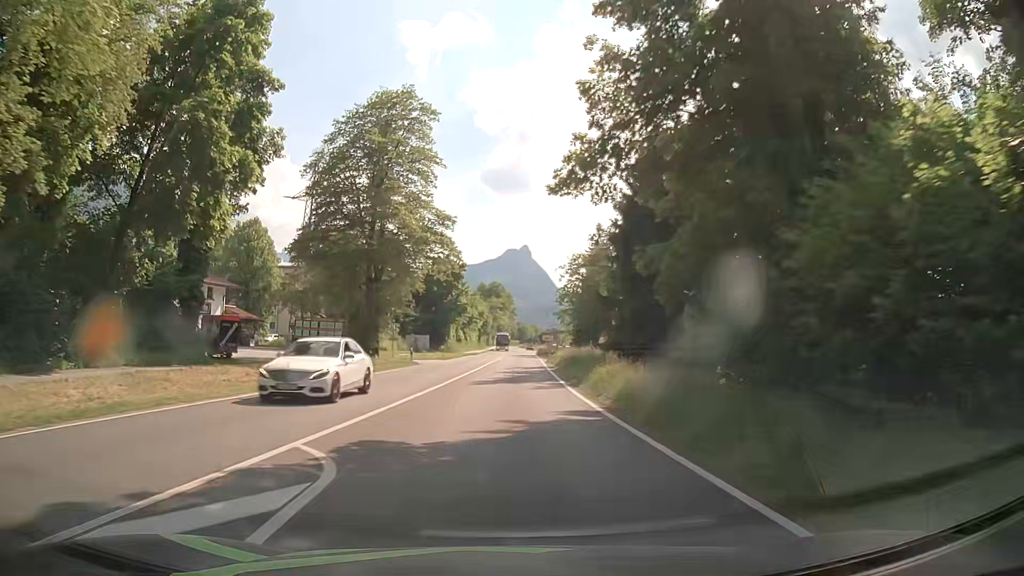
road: primary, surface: asphalt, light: Day
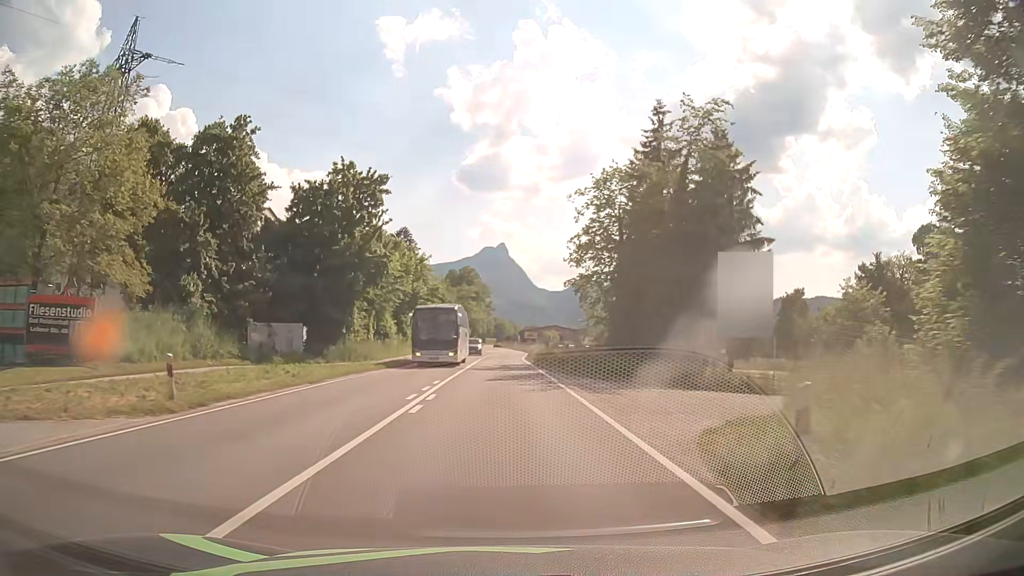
(+0.7, +45.8) m; +2°
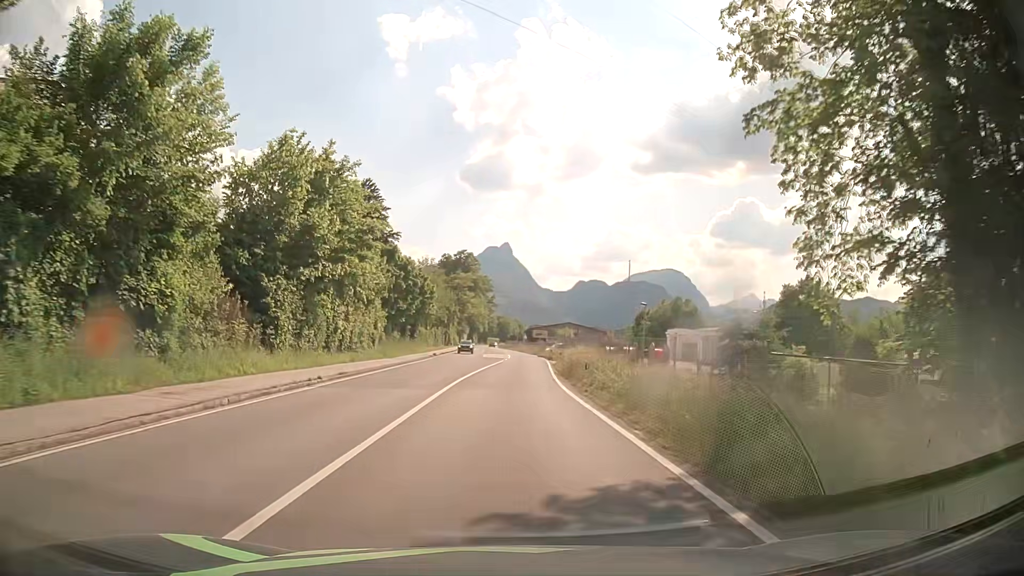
(-0.2, +36.6) m; -1°
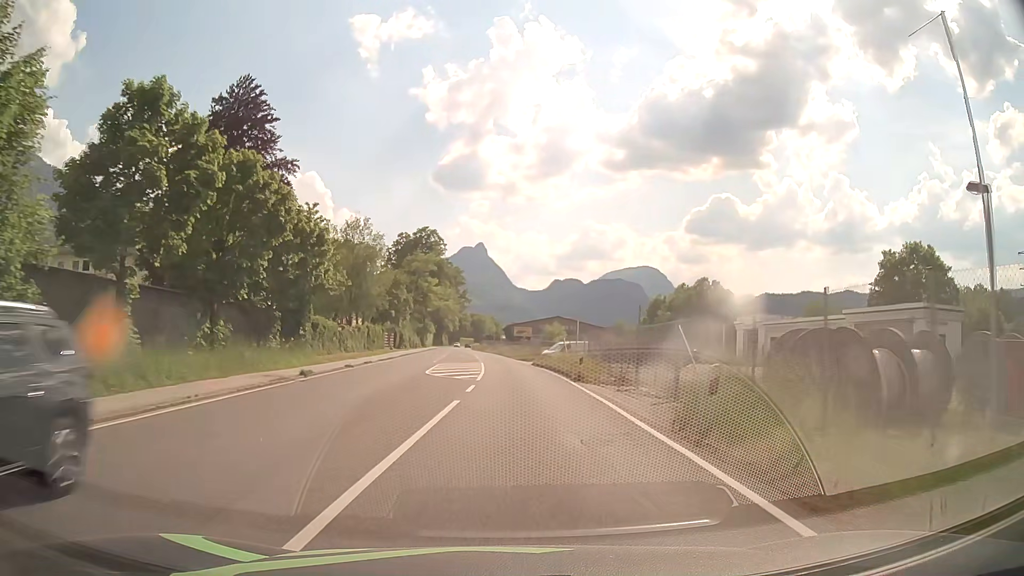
(+0.5, +36.5) m; +2°
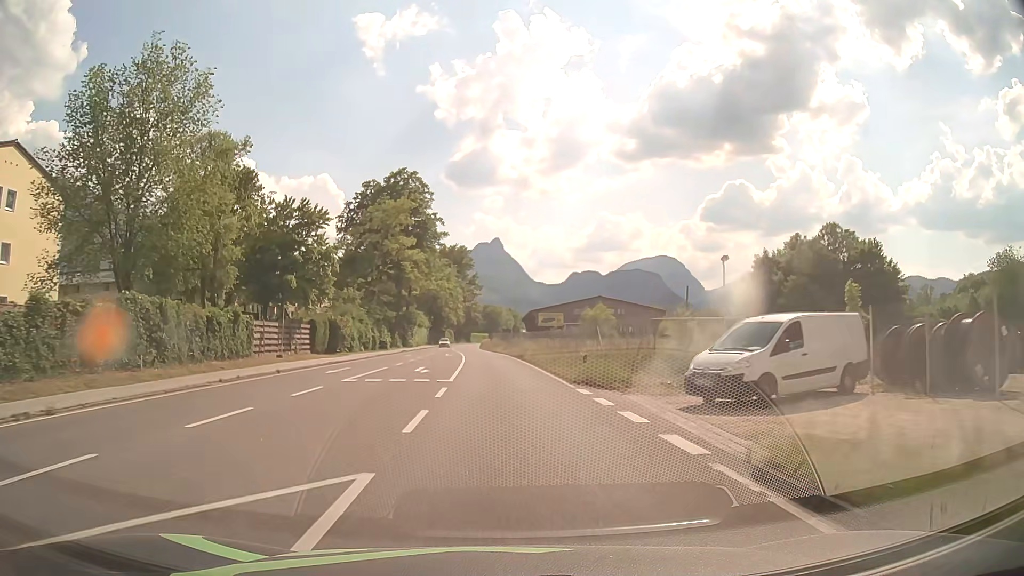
(-0.1, +45.6) m; -1°
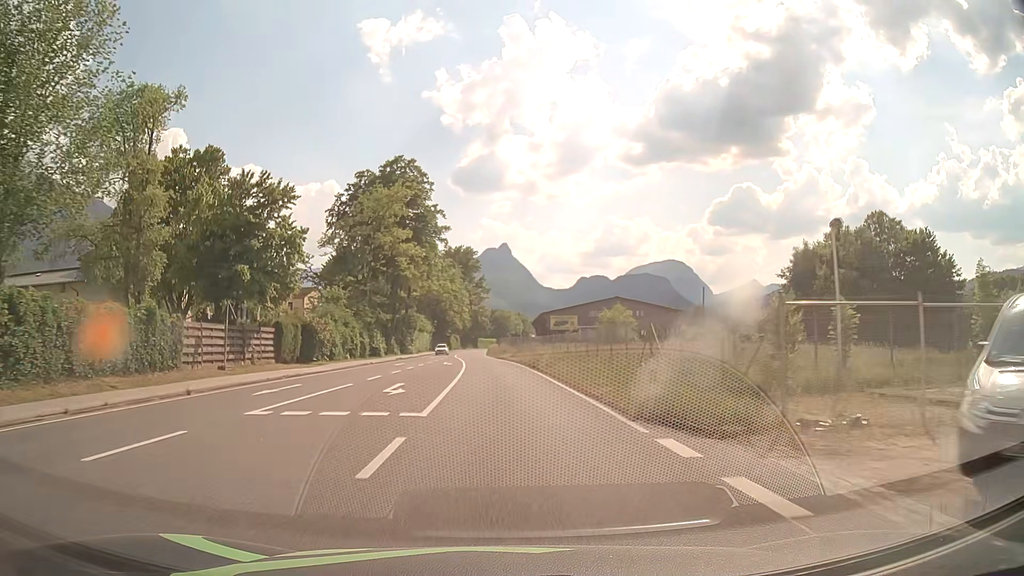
(-0.1, +9.2) m; -1°
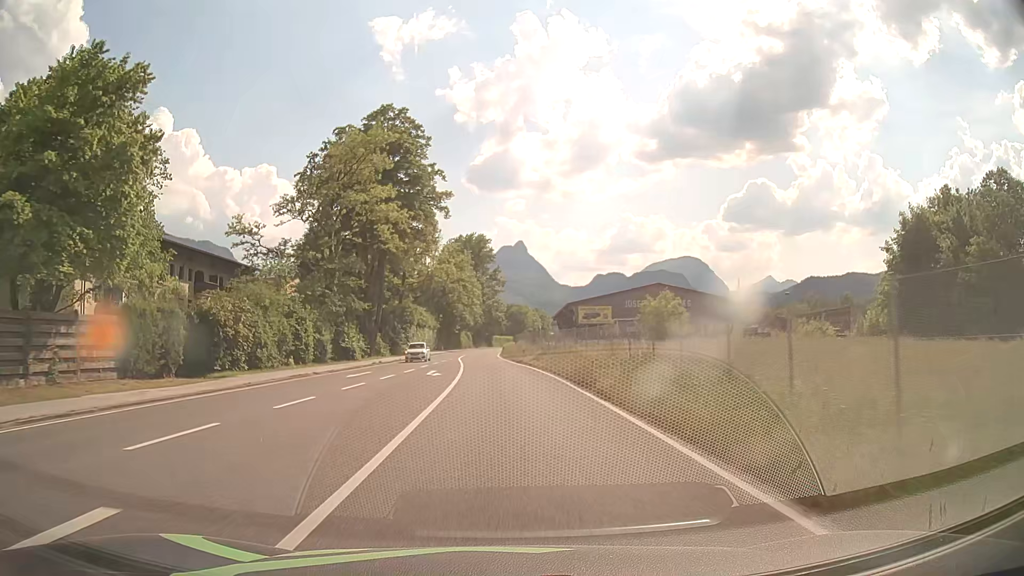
(-0.2, +18.3) m; -1°
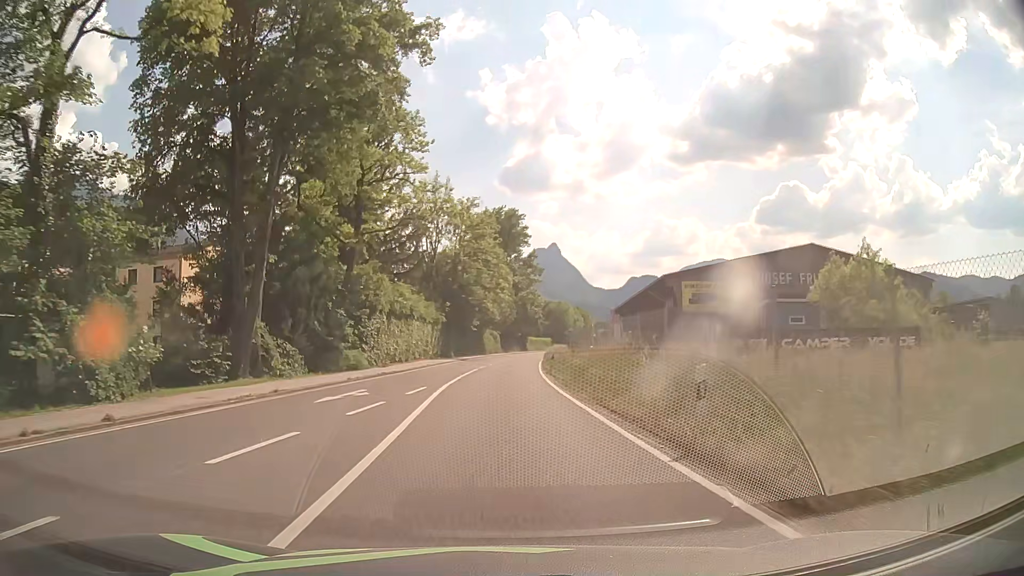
(-0.9, +36.4) m; -3°
(0, +10) (0, +20) (0, +30) (0, +40) (0, +50) (+1, +60) (+2, +70) (+3, +80) (+4, +90) (+5, +100) m
